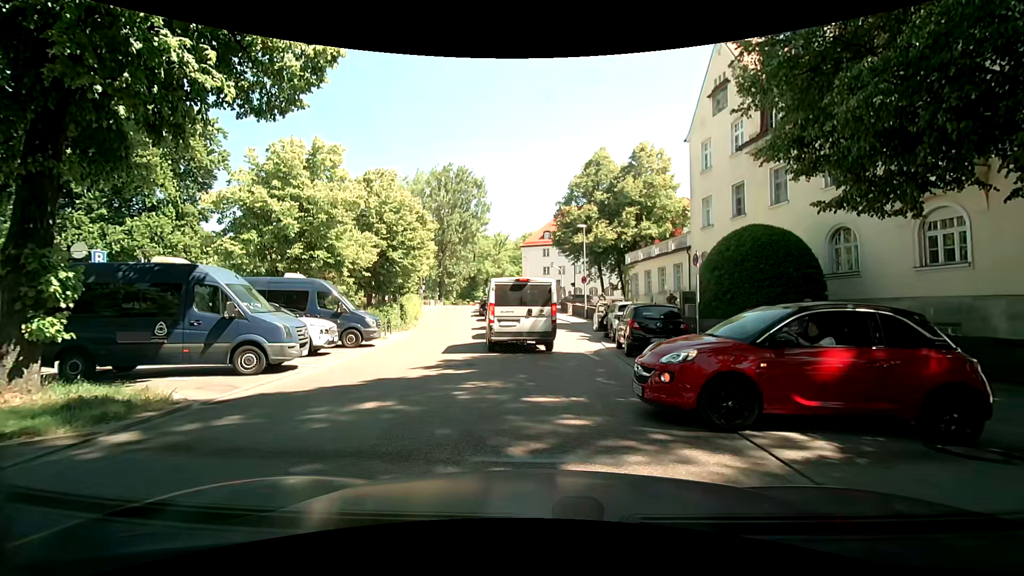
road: residential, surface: asphalt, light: Day
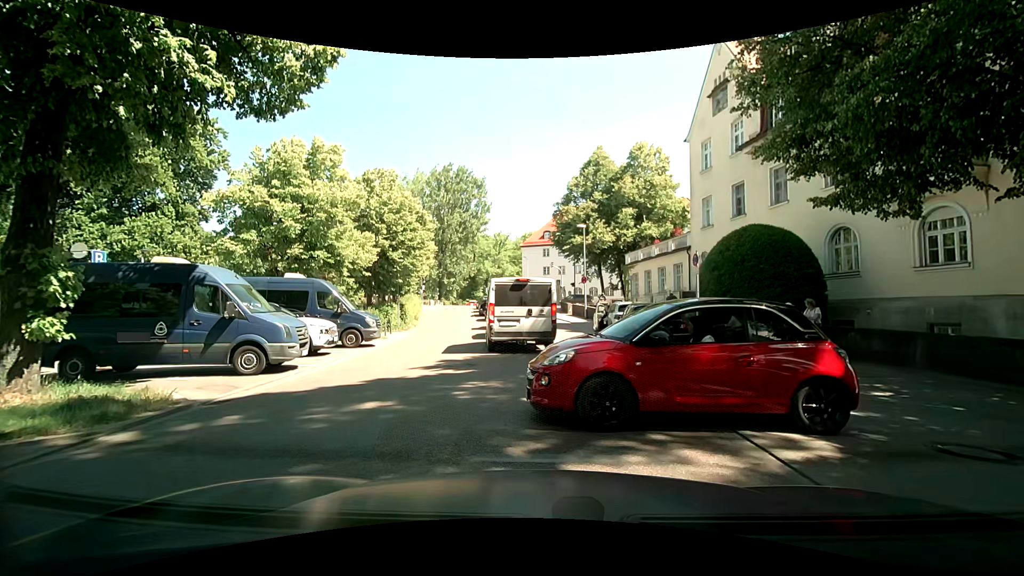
(0.0, 0.0) m; 0°
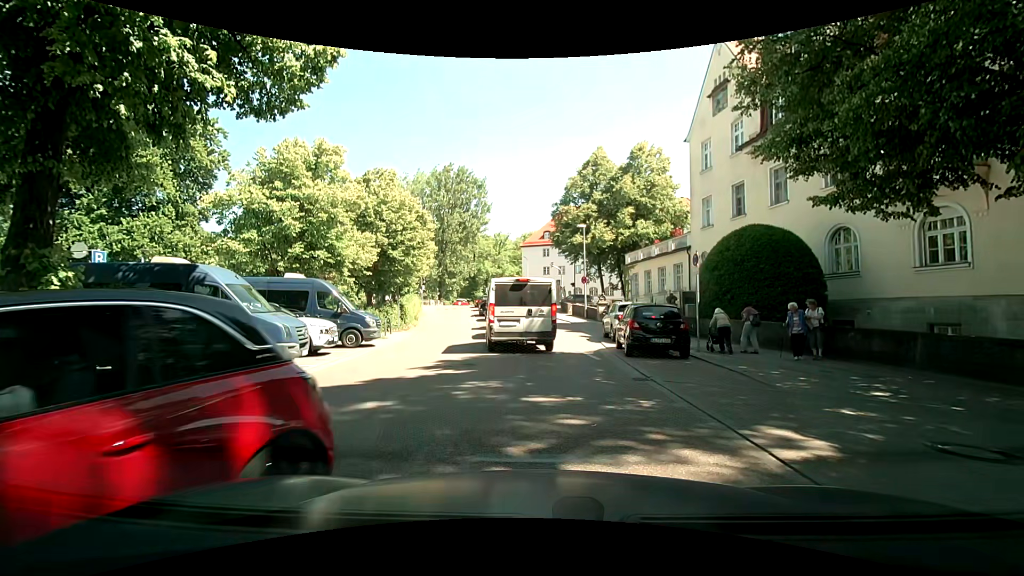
(0.0, 0.0) m; 0°
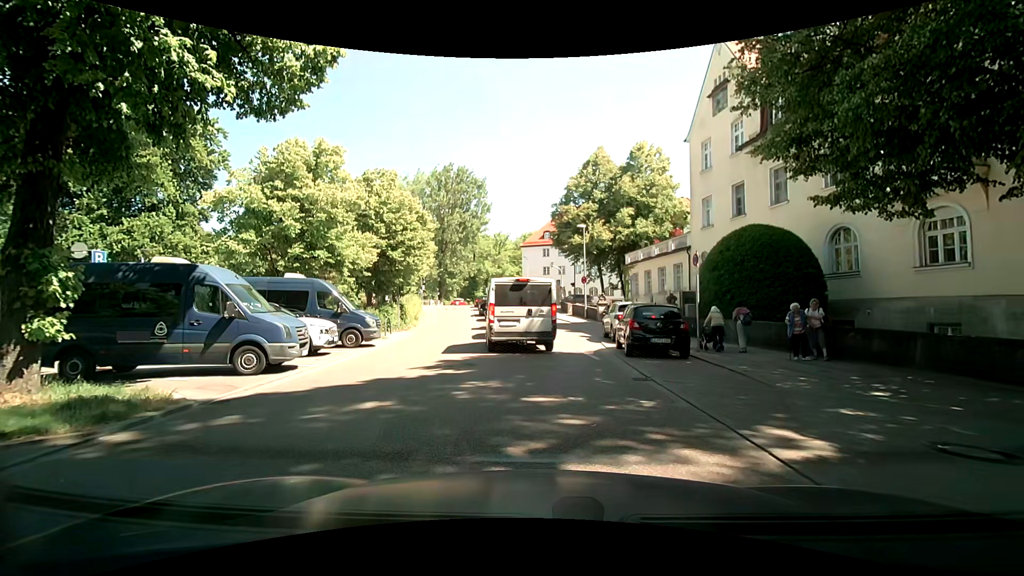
(0.0, 0.0) m; 0°
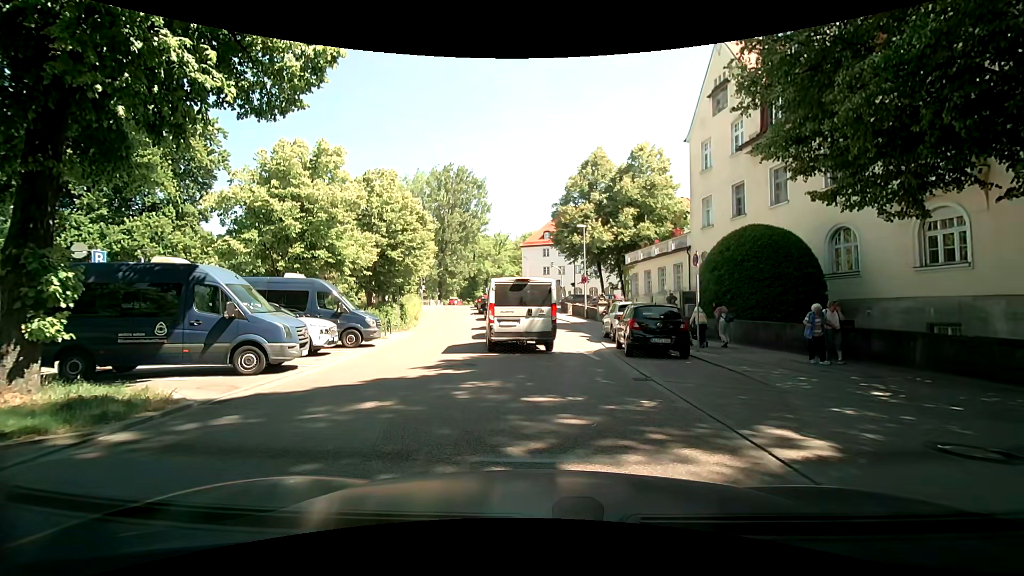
(0.0, 0.0) m; 0°
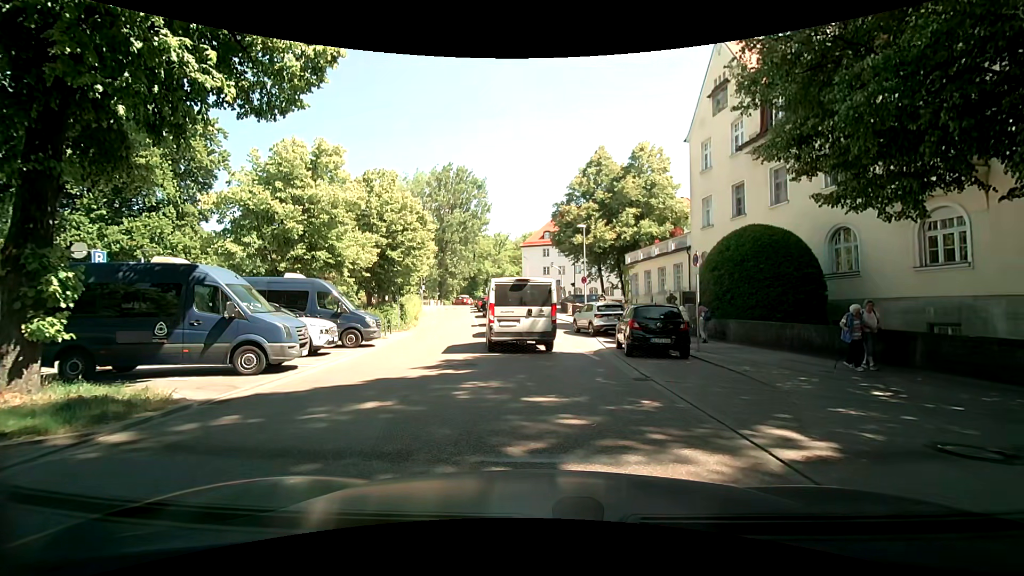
(0.0, 0.0) m; 0°
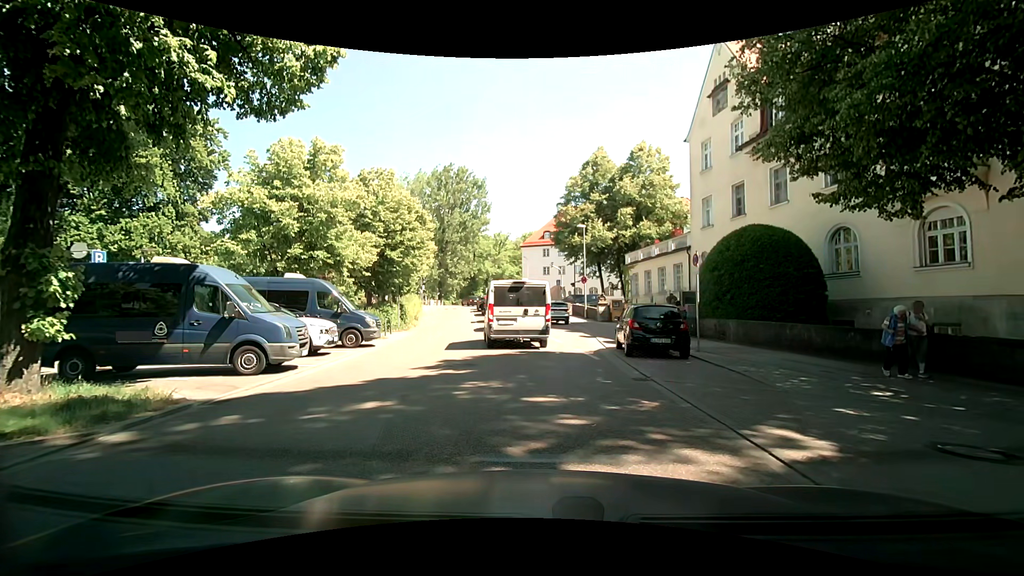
(0.0, 0.0) m; 0°
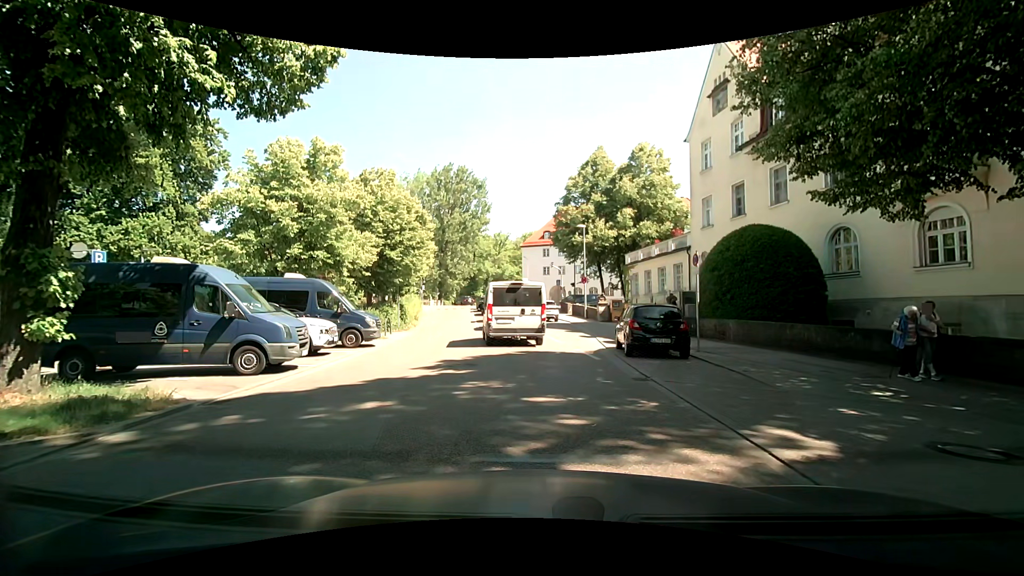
(0.0, 0.0) m; 0°
